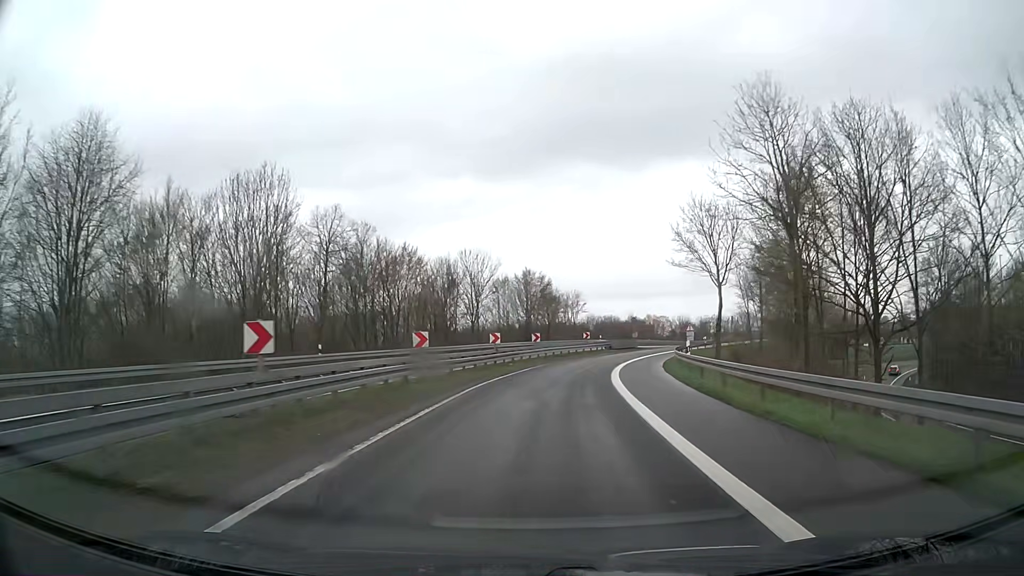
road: trunk_link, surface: asphalt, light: Day
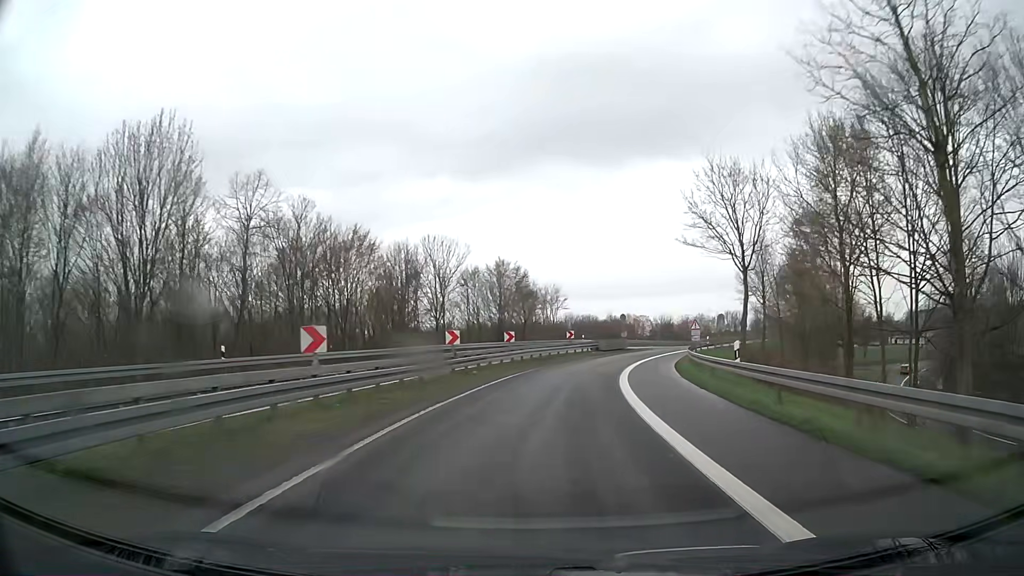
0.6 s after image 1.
(+0.2, +9.1) m; +2°
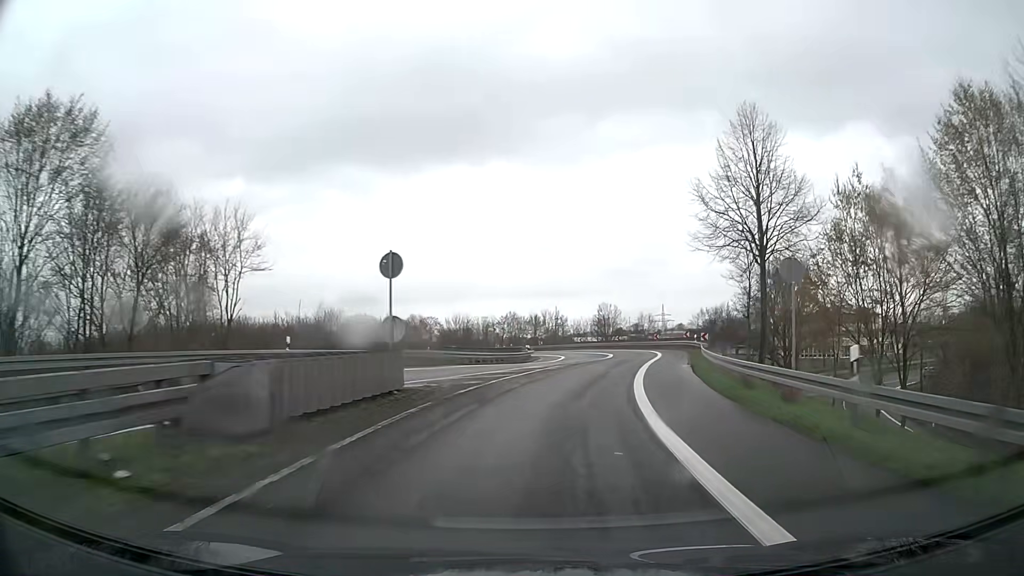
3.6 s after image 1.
(+6.2, +44.9) m; +18°
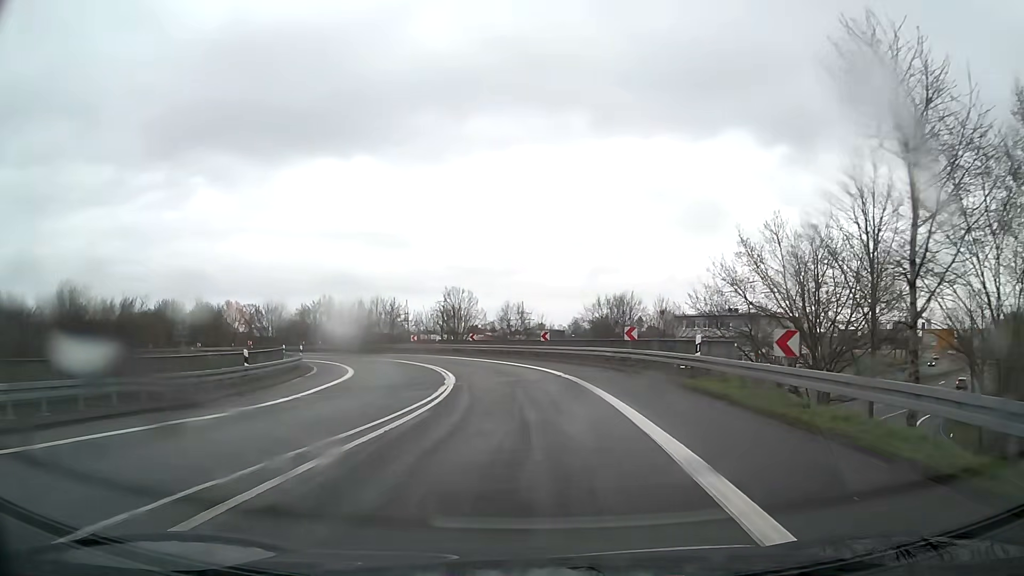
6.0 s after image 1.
(+4.5, +34.6) m; +12°
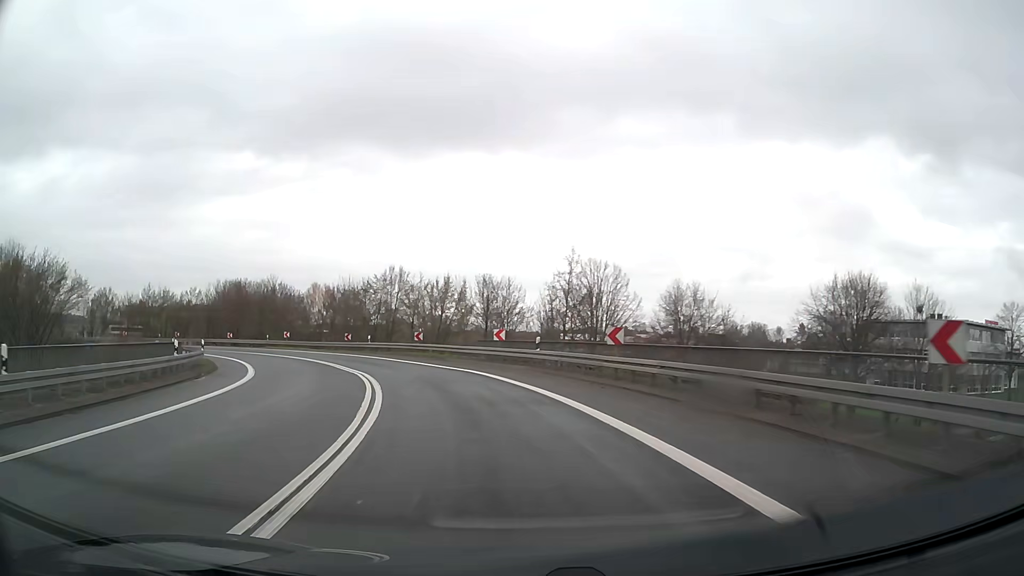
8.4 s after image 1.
(-1.7, +31.4) m; -12°
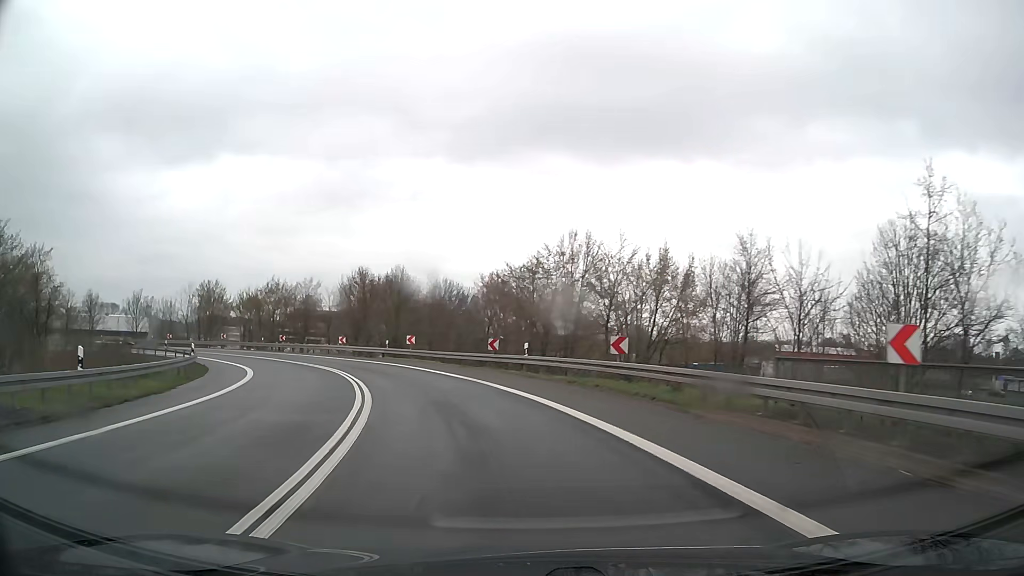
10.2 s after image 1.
(-3.3, +22.8) m; -17°
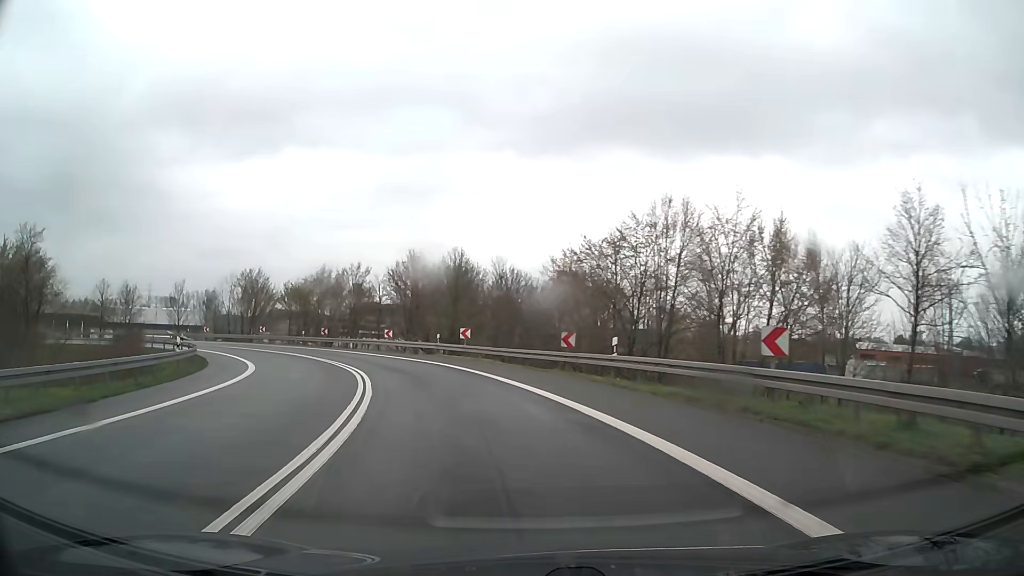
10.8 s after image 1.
(-0.3, +7.7) m; -5°
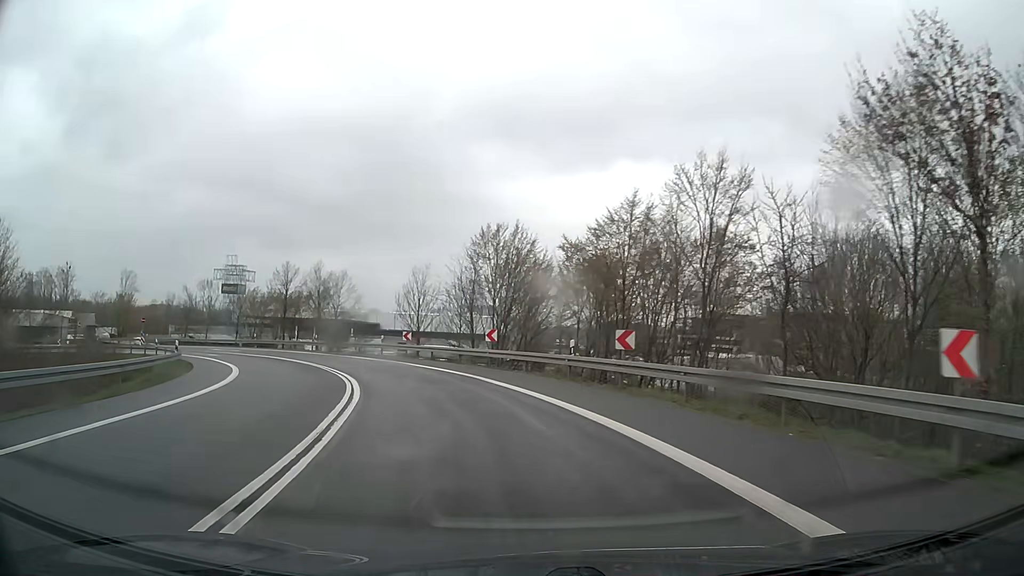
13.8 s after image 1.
(-10.3, +37.5) m; -29°
(-1, +10) (-3, +20) (-6, +29) (-11, +38) (-16, +46) (-23, +54) (-31, +60) (-39, +66) (-48, +70) (-58, +73) m
